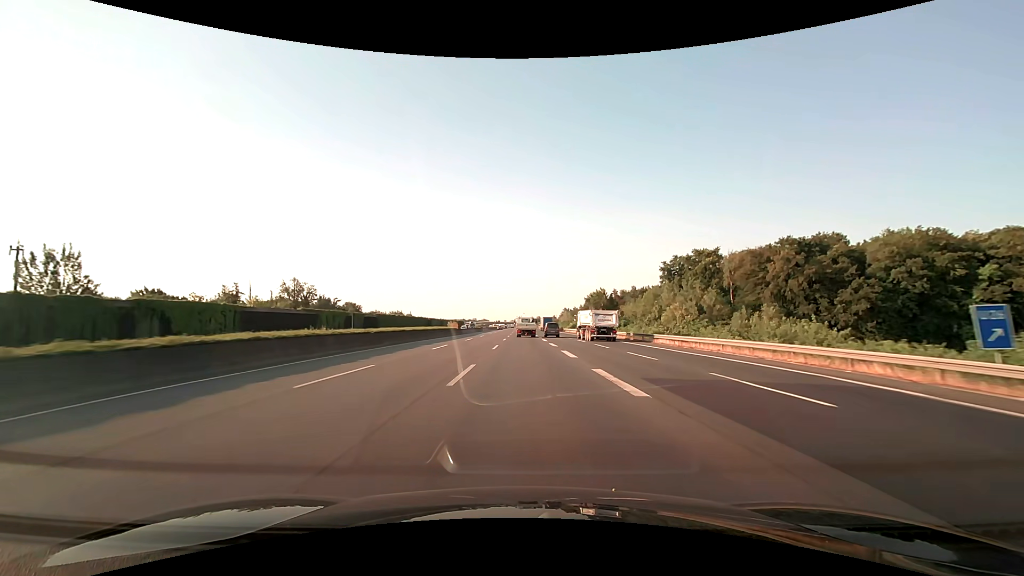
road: motorway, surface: asphalt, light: Day
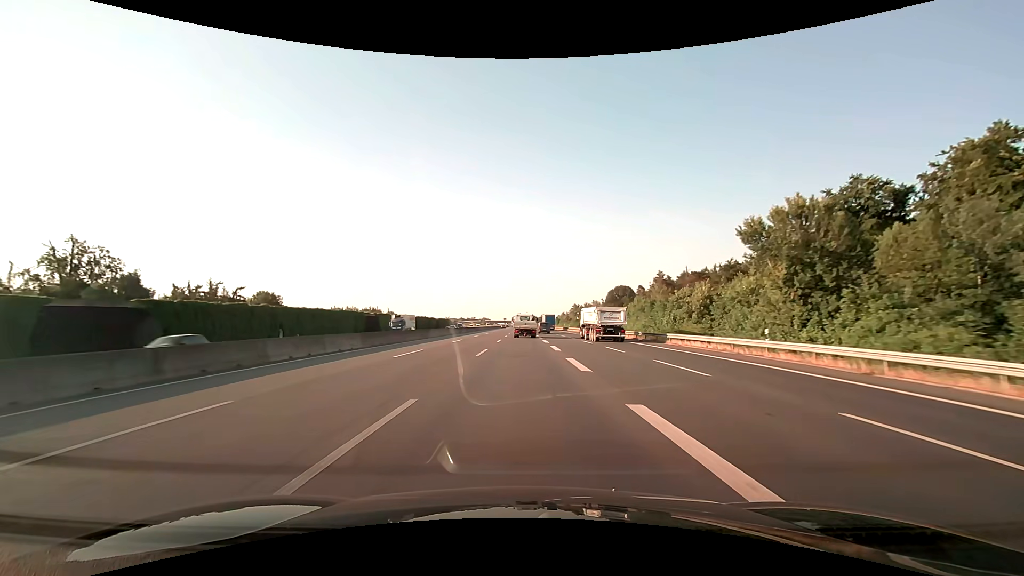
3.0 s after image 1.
(-0.1, +78.6) m; 0°
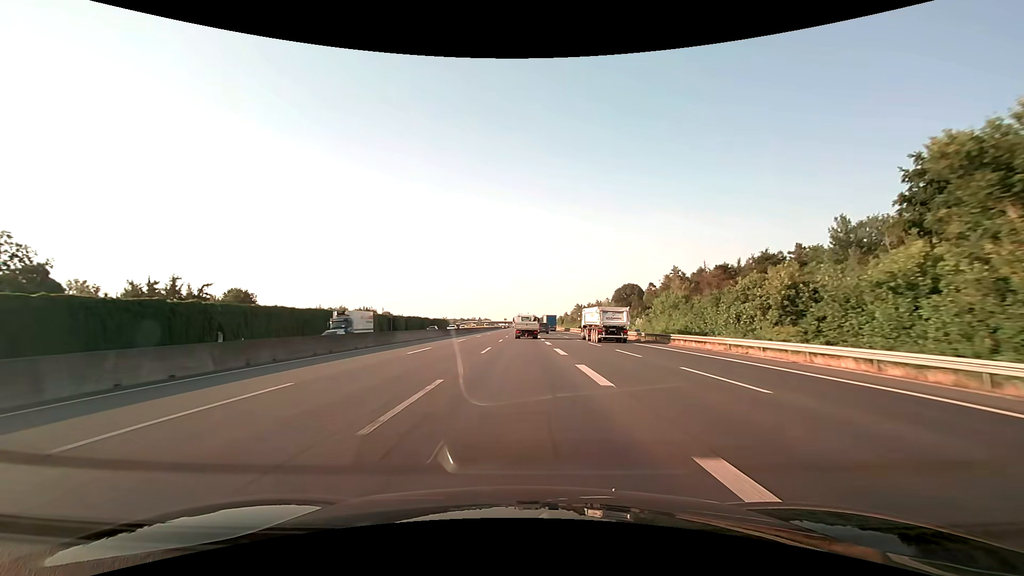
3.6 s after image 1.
(0.0, +15.6) m; 0°
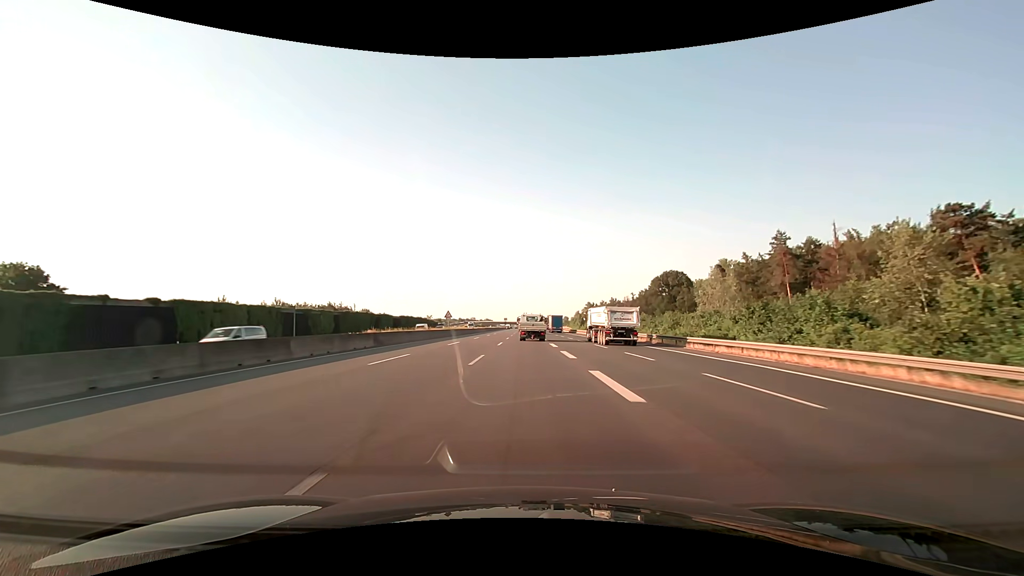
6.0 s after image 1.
(-0.3, +61.2) m; 0°
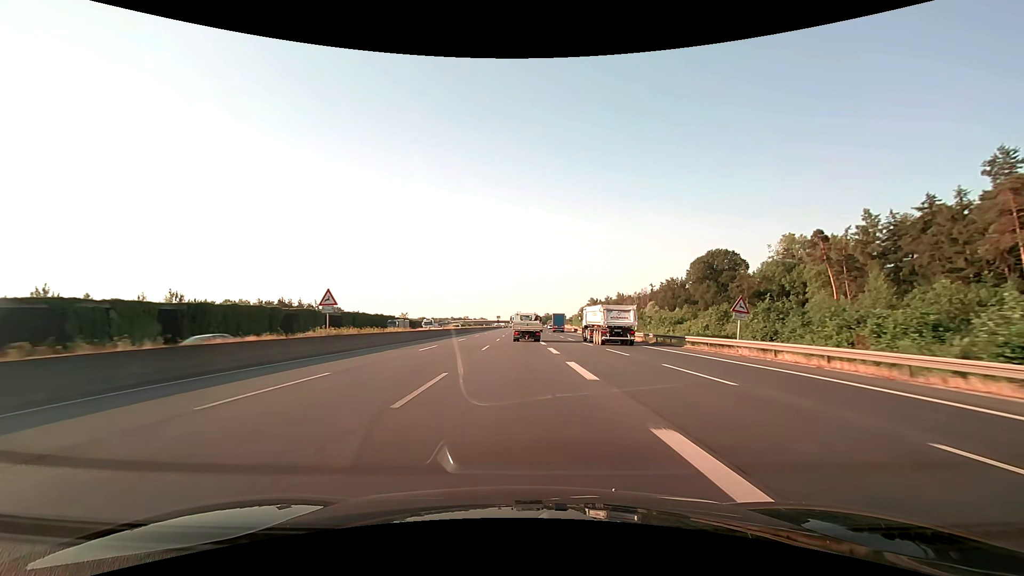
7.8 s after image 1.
(+0.3, +44.8) m; 0°
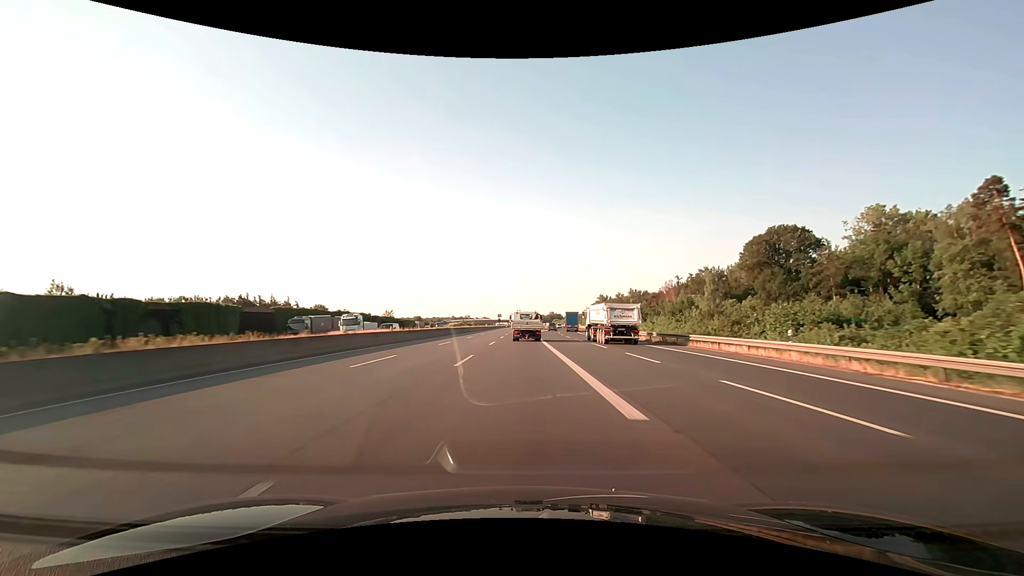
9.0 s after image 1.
(0.0, +29.3) m; 0°
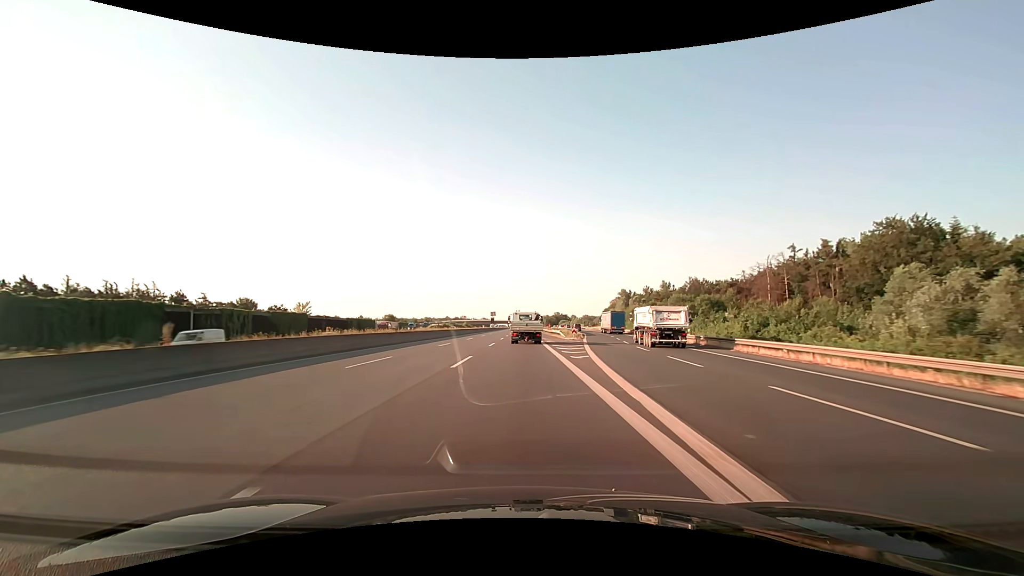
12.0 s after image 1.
(-0.3, +72.0) m; 0°
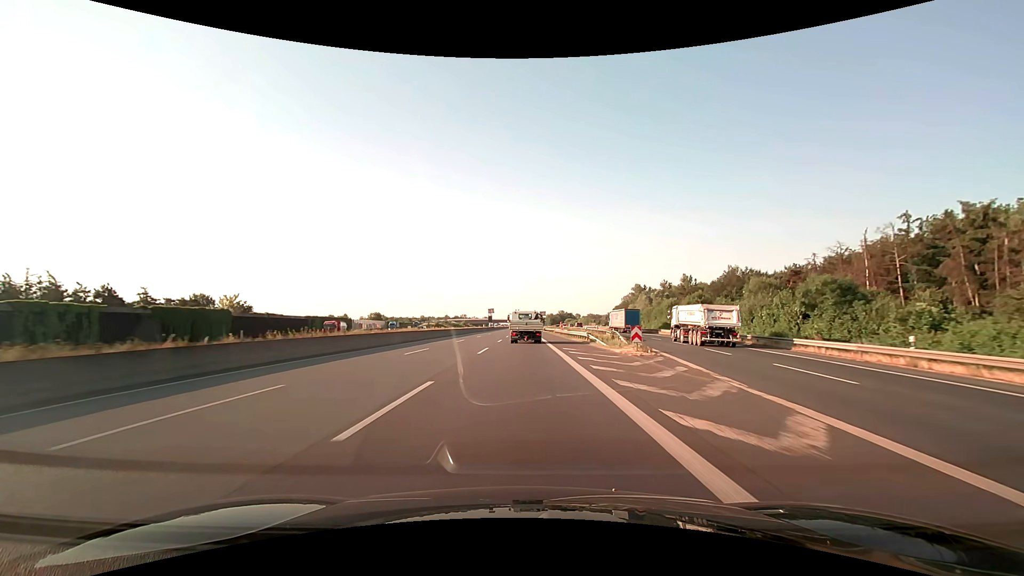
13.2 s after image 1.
(-0.1, +28.4) m; 0°
(0, +10) (0, +20) (0, +30) (0, +40) (0, +50) (0, +60) (0, +70) (0, +80) (0, +90) (0, +100) m
